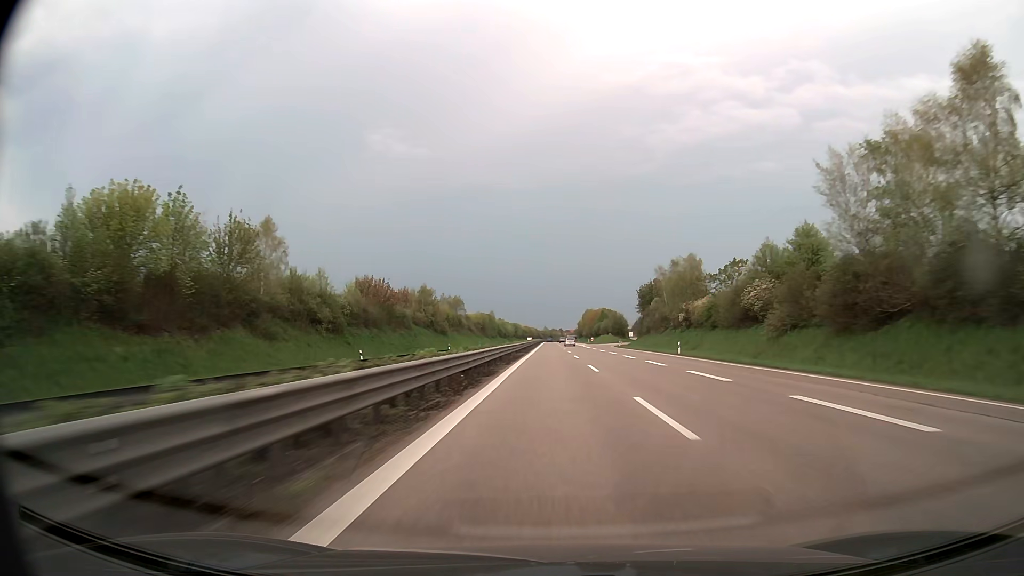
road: trunk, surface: asphalt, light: Day
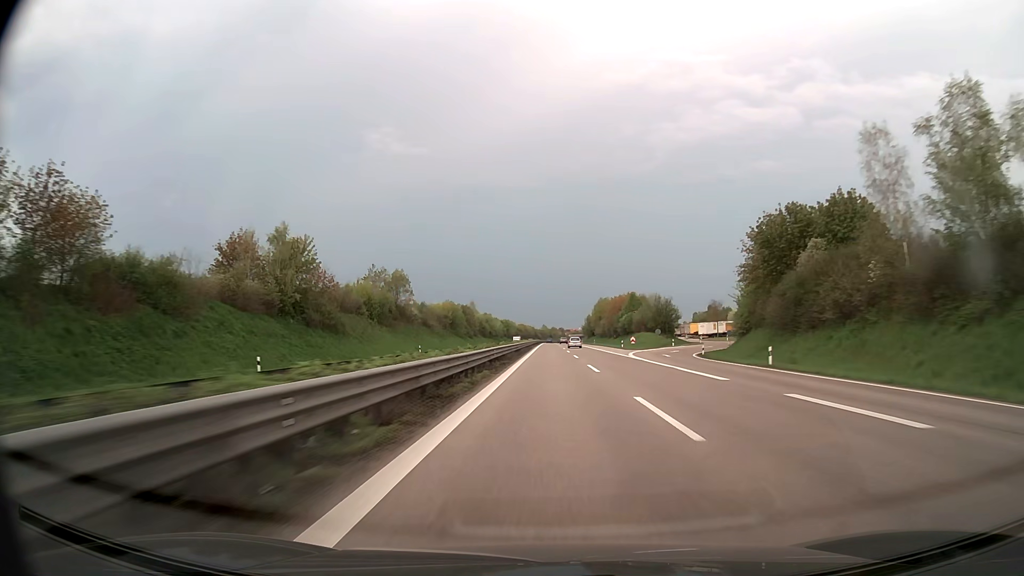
(+0.2, +71.5) m; 0°
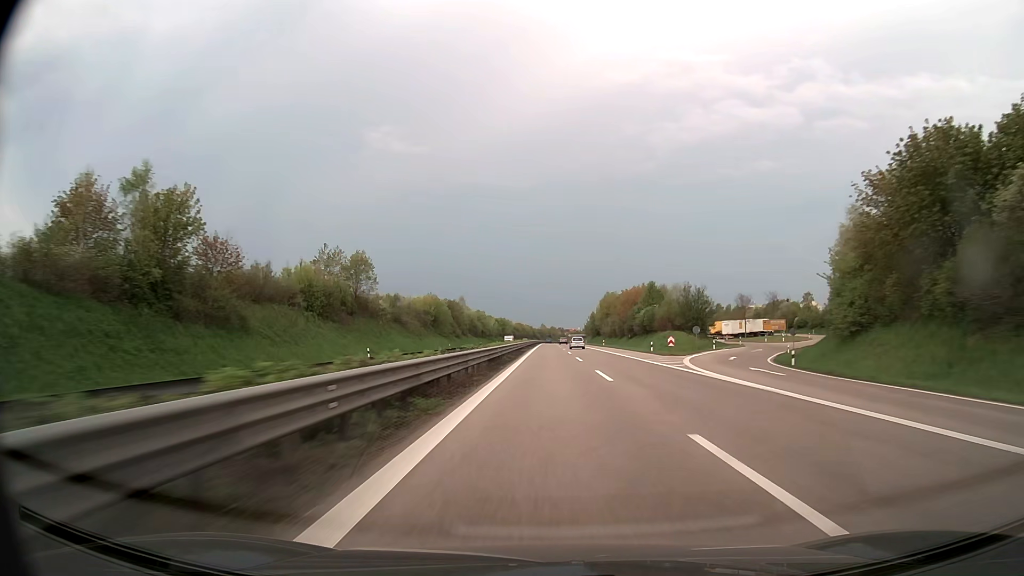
(0.0, +23.8) m; 0°
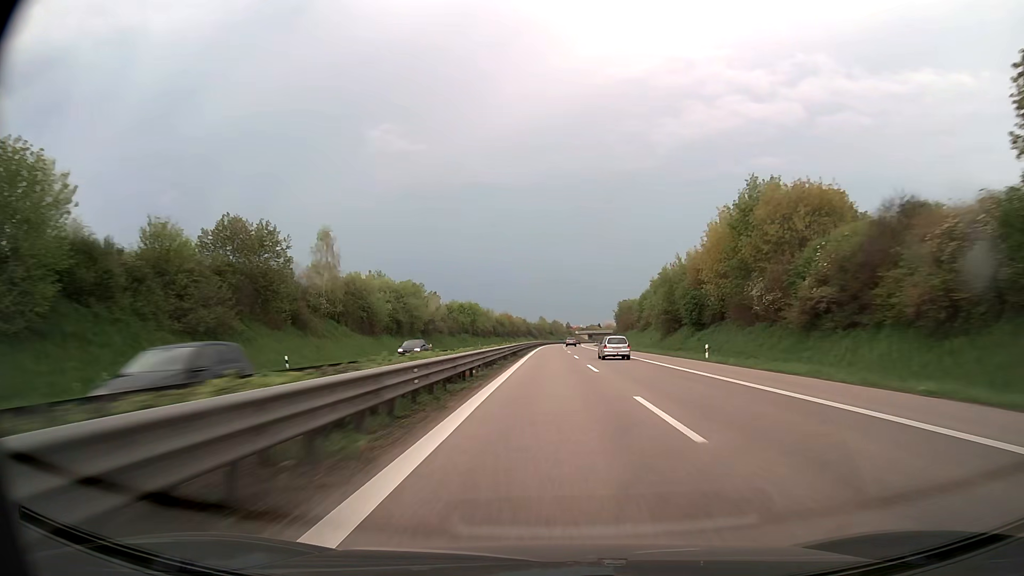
(+0.1, +119.2) m; 0°
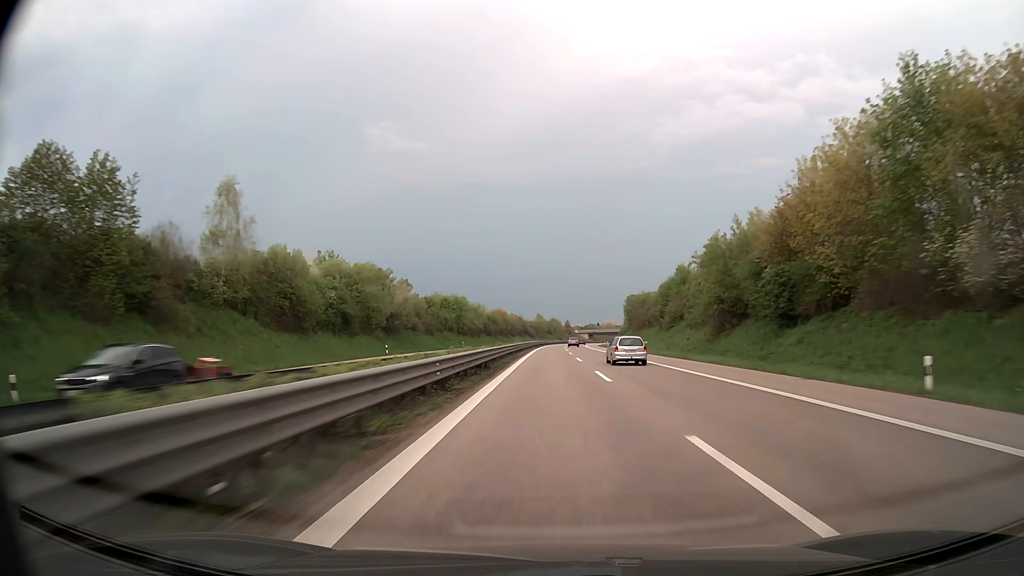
(0.0, +23.9) m; 0°
(0, +10) (0, +20) (0, +30) (0, +40) (0, +50) (0, +60) (0, +70) (0, +80) (+1, +90) (+1, +100) m
